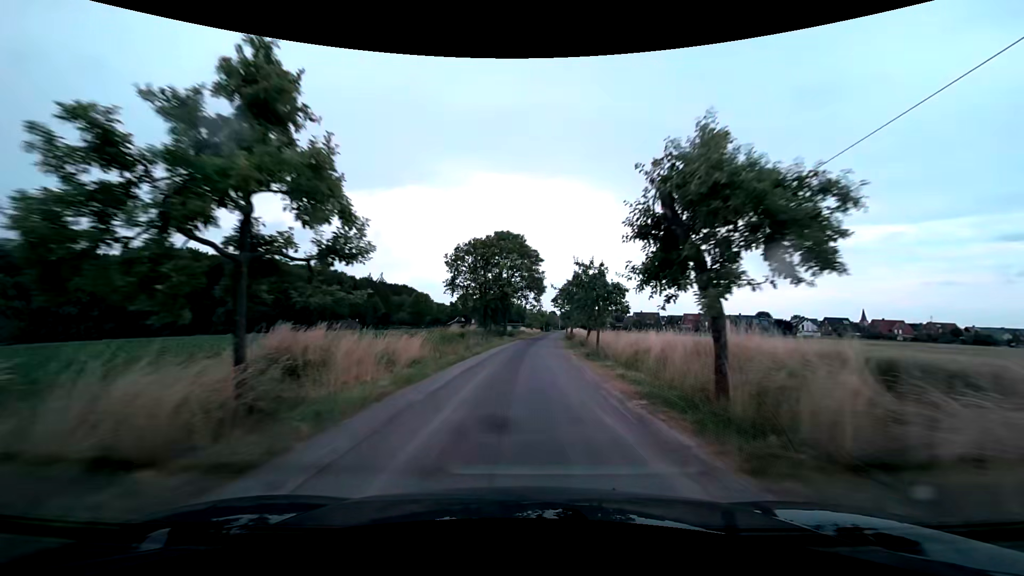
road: unclassified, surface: asphalt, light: Day
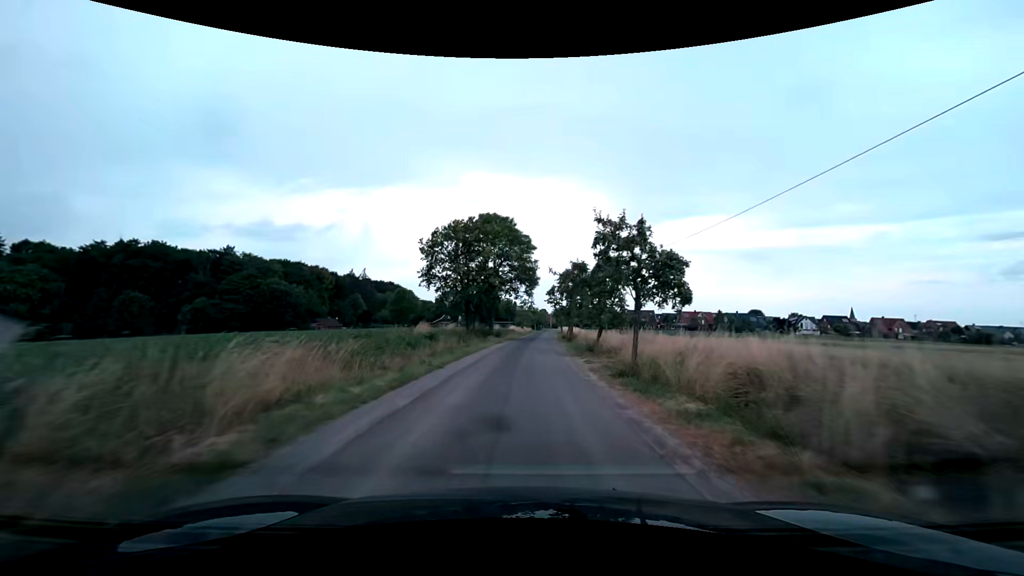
(+0.1, +9.3) m; +1°
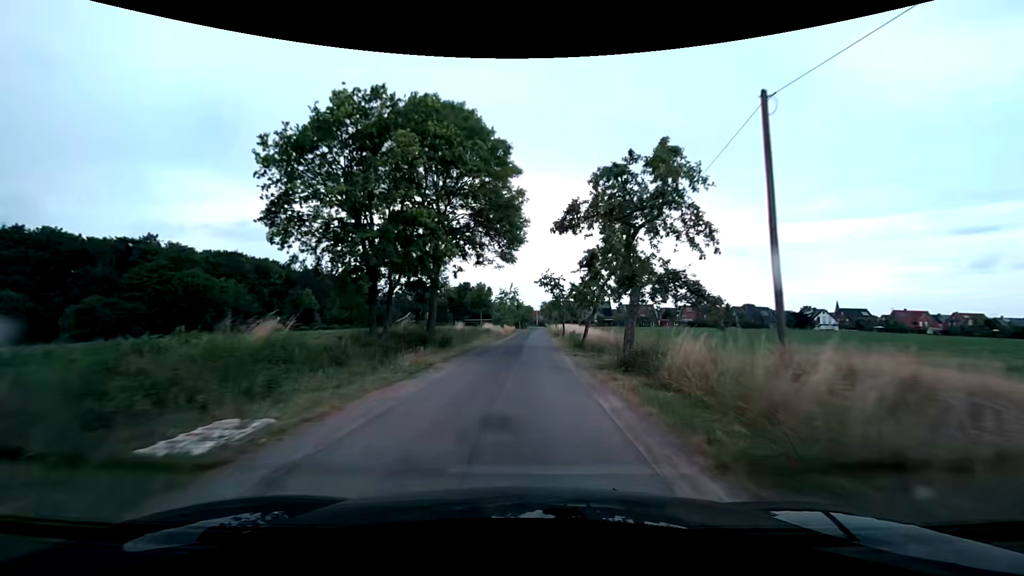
(+0.5, +27.5) m; +2°
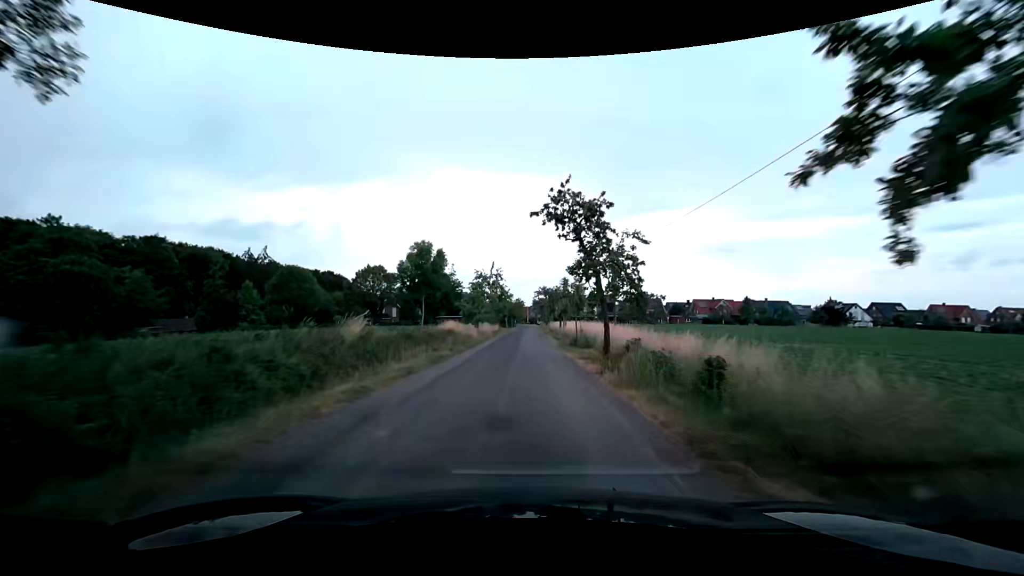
(+0.4, +26.4) m; +1°
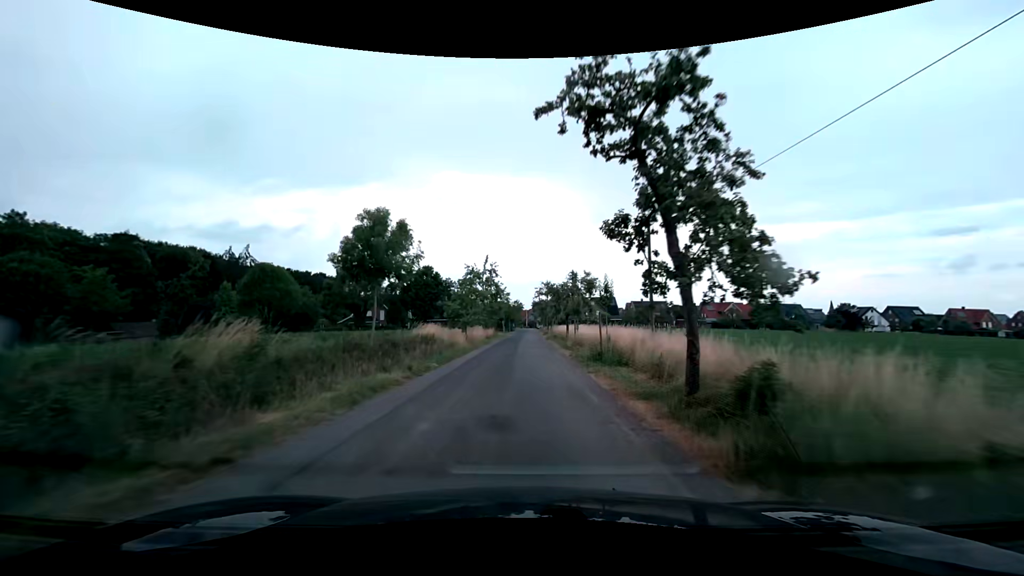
(0.0, +8.5) m; 0°
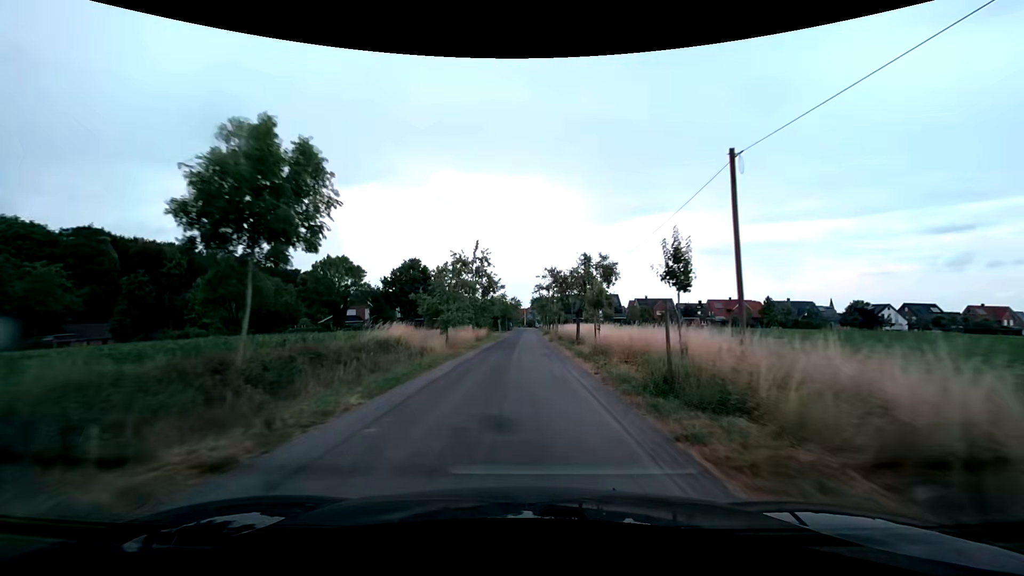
(+0.1, +8.4) m; +1°
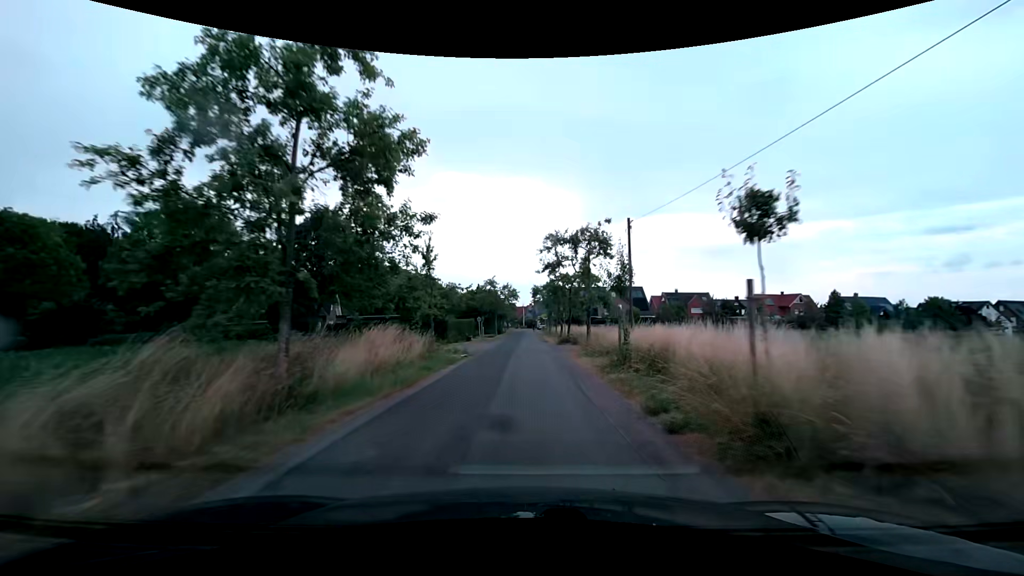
(+0.2, +32.3) m; 0°
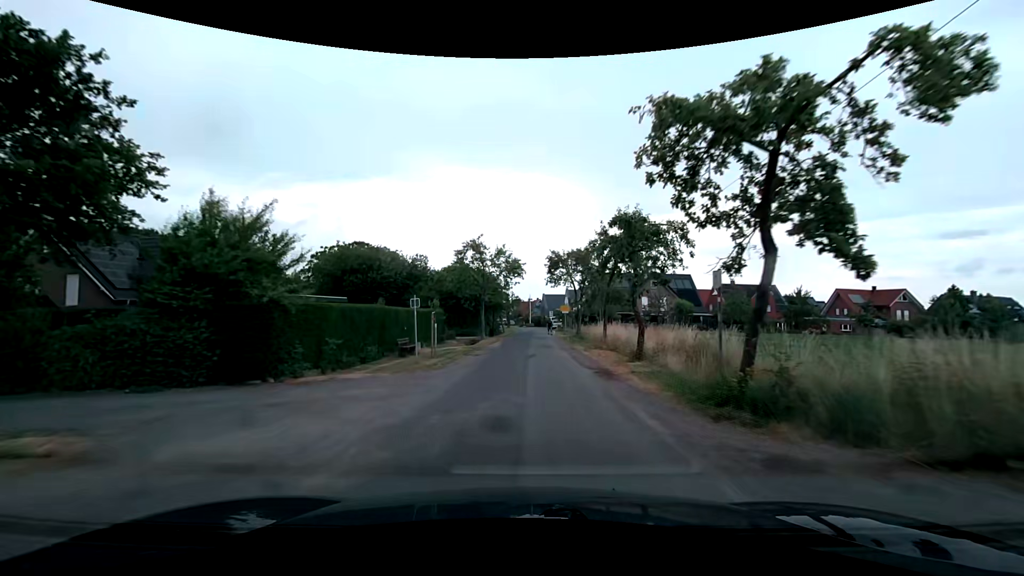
(-0.2, +29.4) m; 0°
(0, +10) (0, +20) (0, +30) (0, +40) (0, +50) (+1, +60) (+1, +70) (+1, +80) (+1, +90) (-1, +100) m
